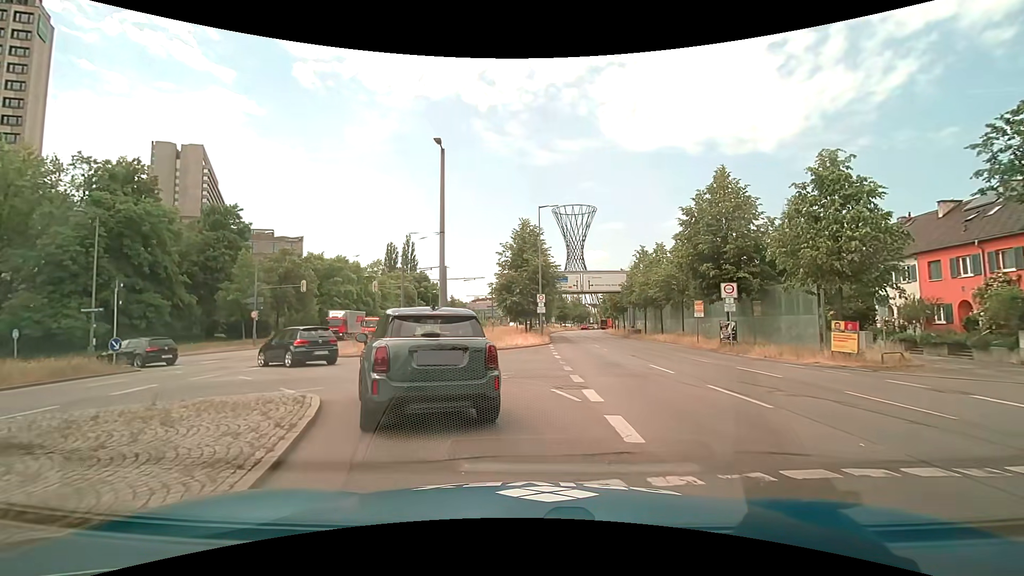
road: primary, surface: asphalt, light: Day
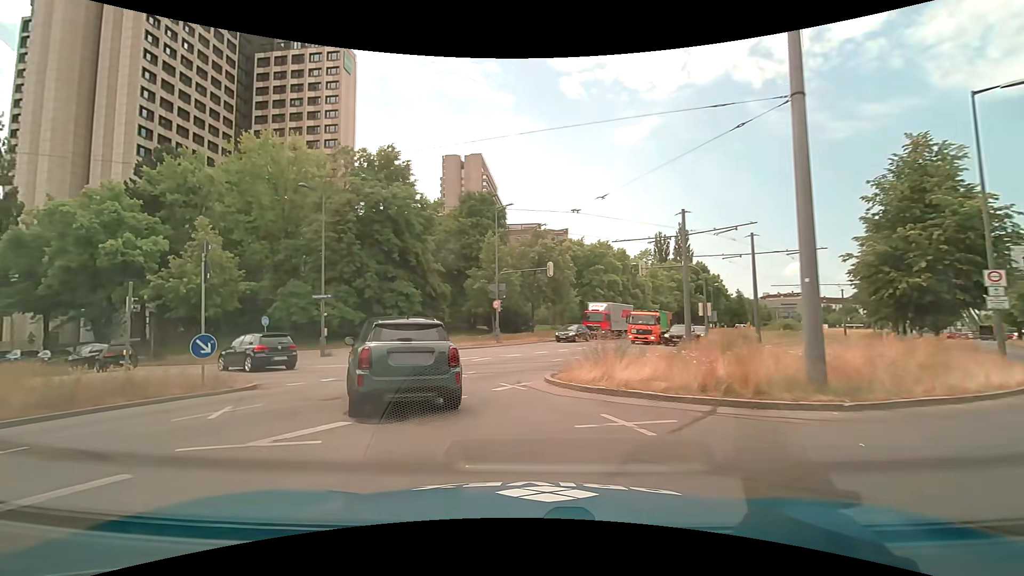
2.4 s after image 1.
(-3.2, +13.8) m; -31°
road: secondary_link
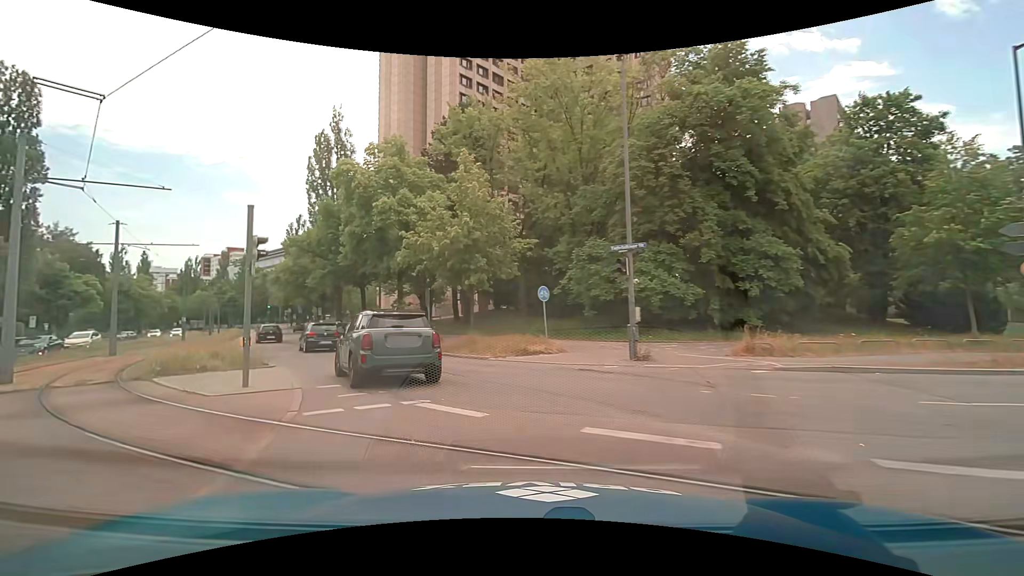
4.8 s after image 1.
(-4.8, +15.6) m; -36°
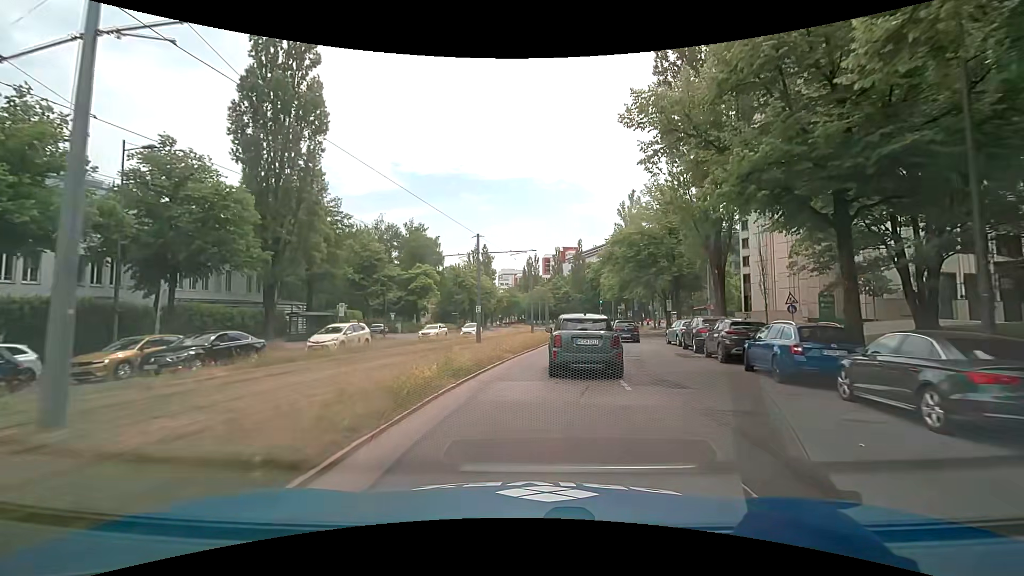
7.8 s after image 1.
(-11.4, +24.9) m; -36°
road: secondary
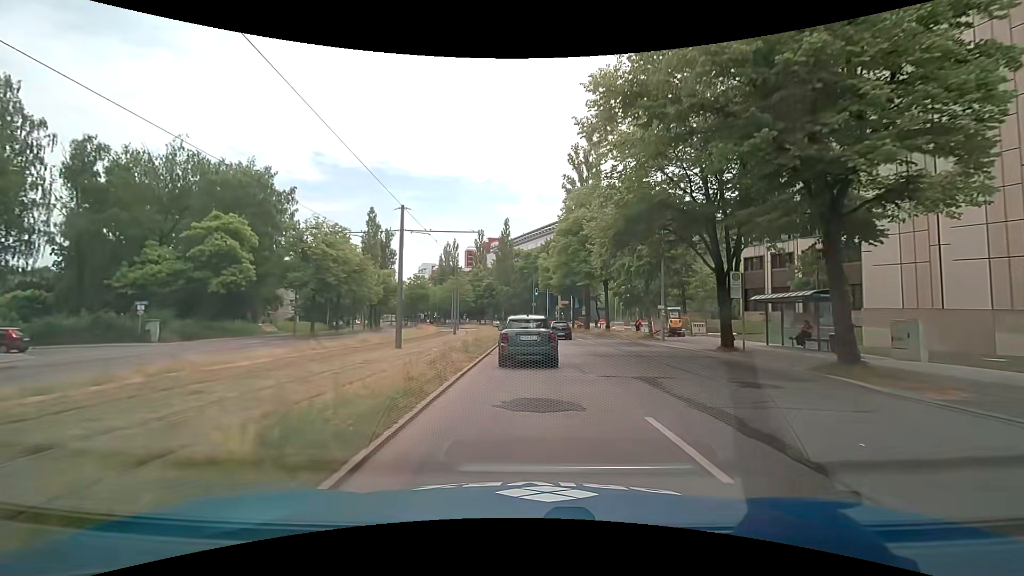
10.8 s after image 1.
(+2.9, +33.1) m; +9°
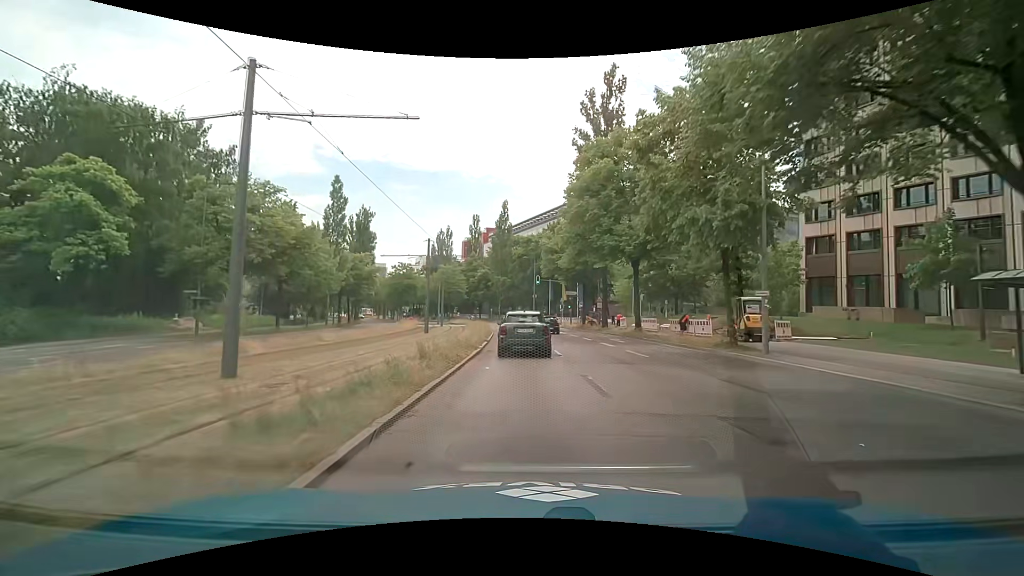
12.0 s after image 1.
(0.0, +13.7) m; 0°
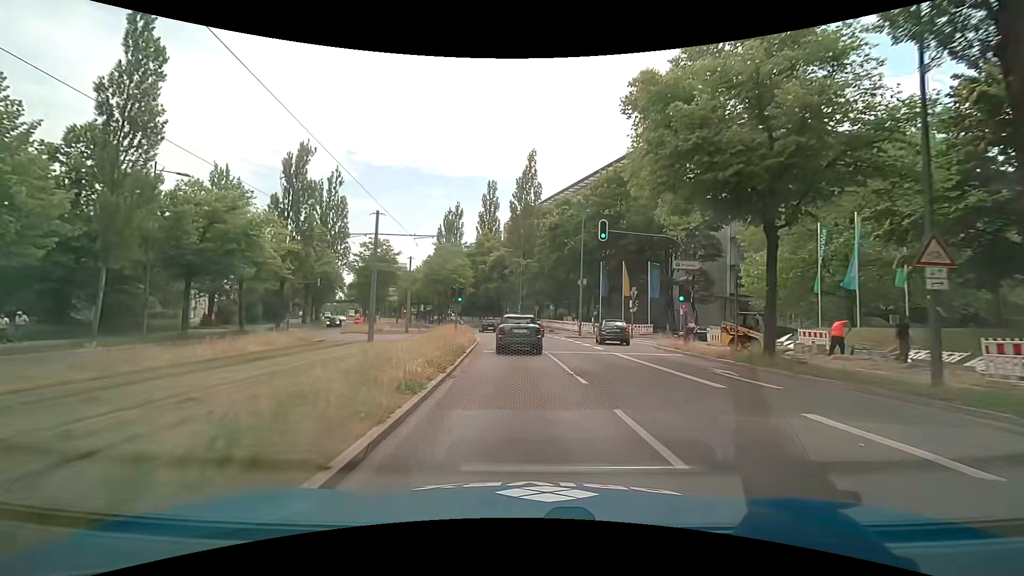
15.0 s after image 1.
(-0.8, +36.7) m; -3°
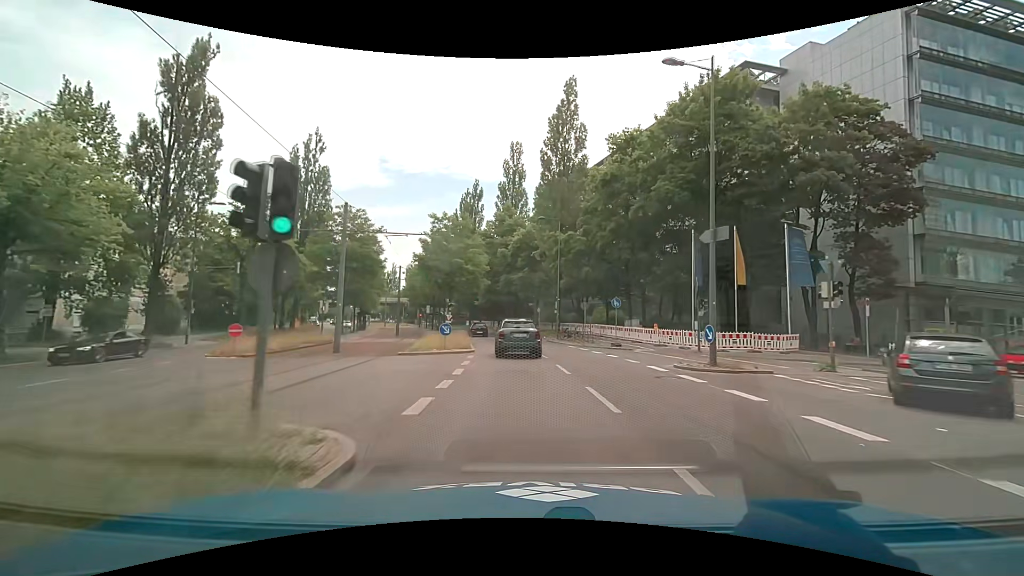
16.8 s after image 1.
(-0.6, +23.2) m; -3°
(0, +10) (-1, +20) (-1, +30) (-3, +40) (-5, +50) (-7, +59) (-9, +69) (-12, +79) (-15, +88) (-18, +98) m
